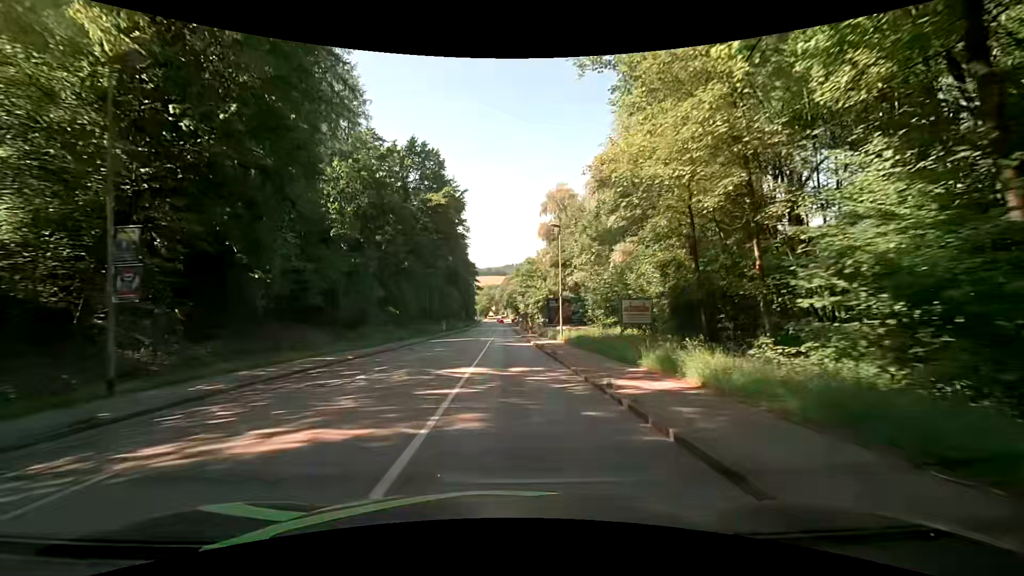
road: tertiary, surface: asphalt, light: Day
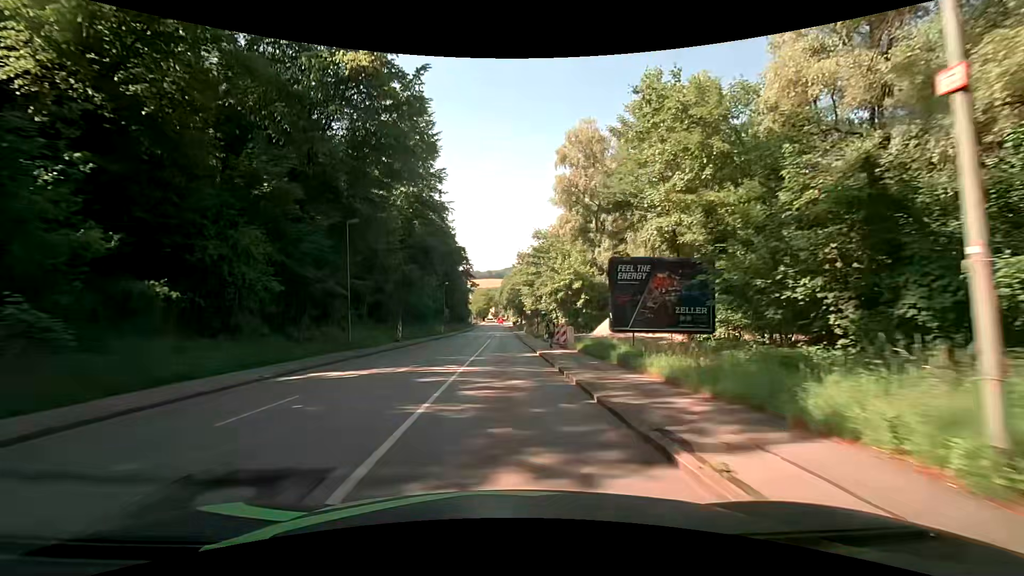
(-0.2, +30.5) m; 0°
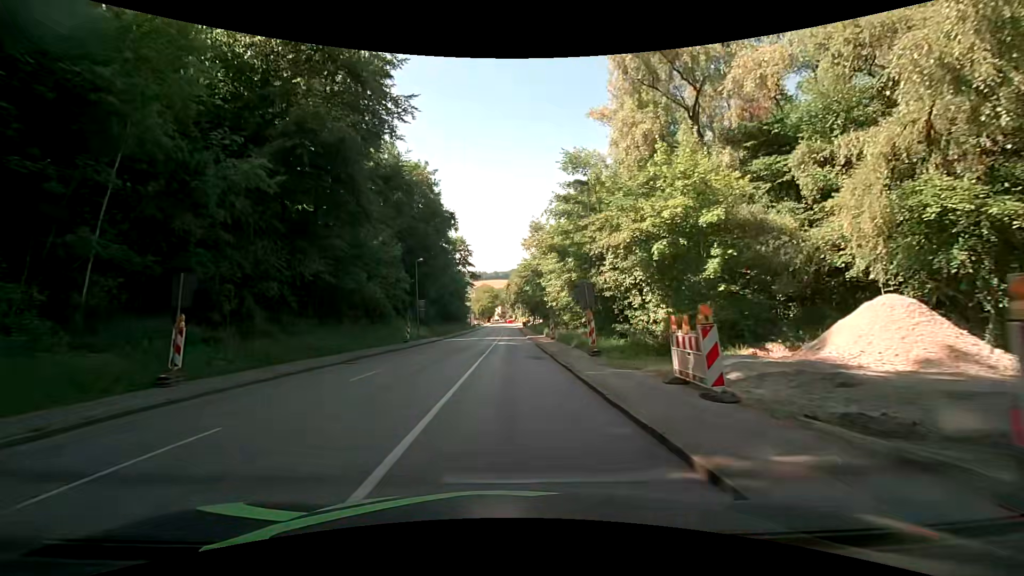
(-0.5, +30.4) m; 0°
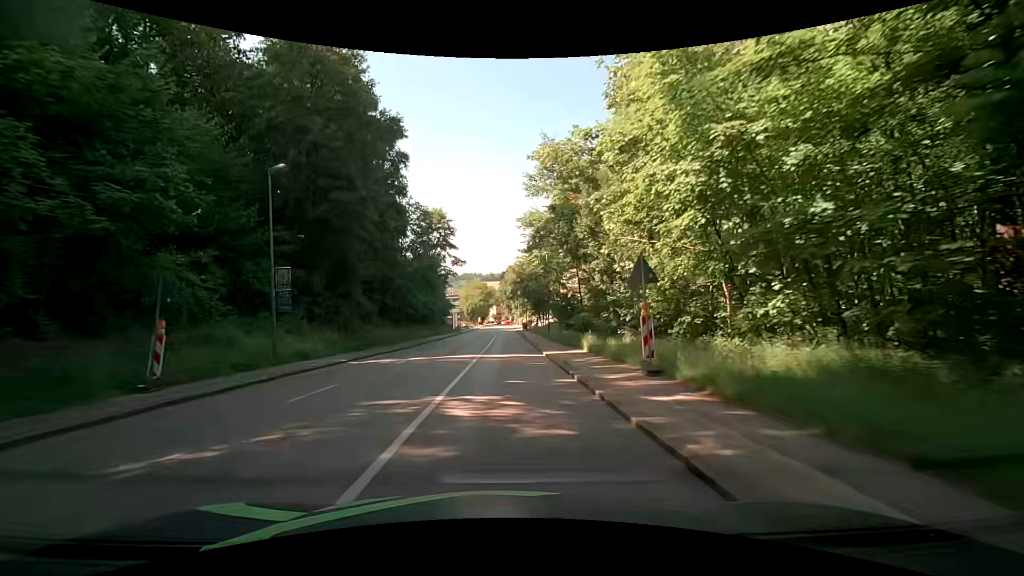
(-0.5, +30.4) m; -1°
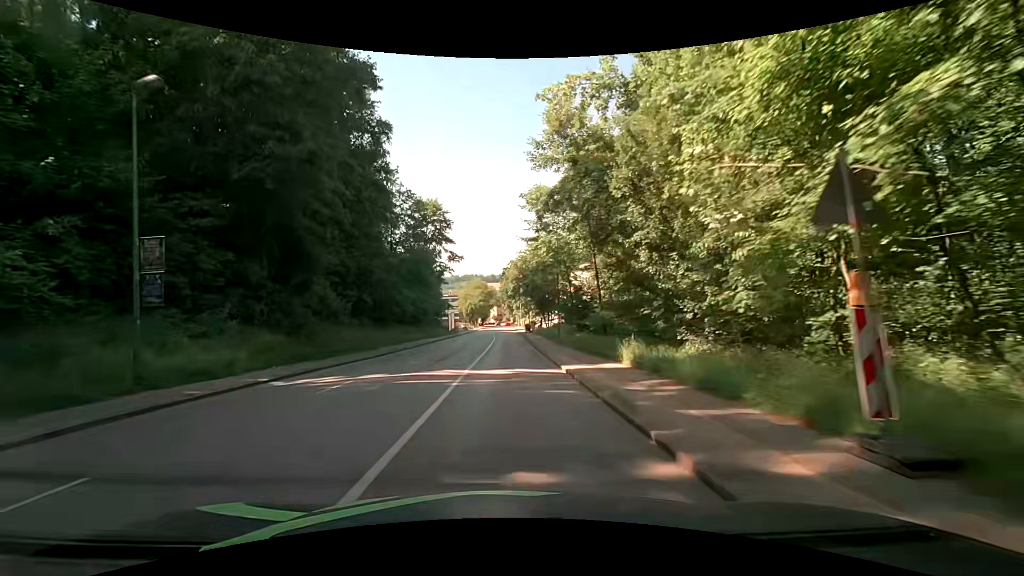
(-0.1, +7.6) m; 0°
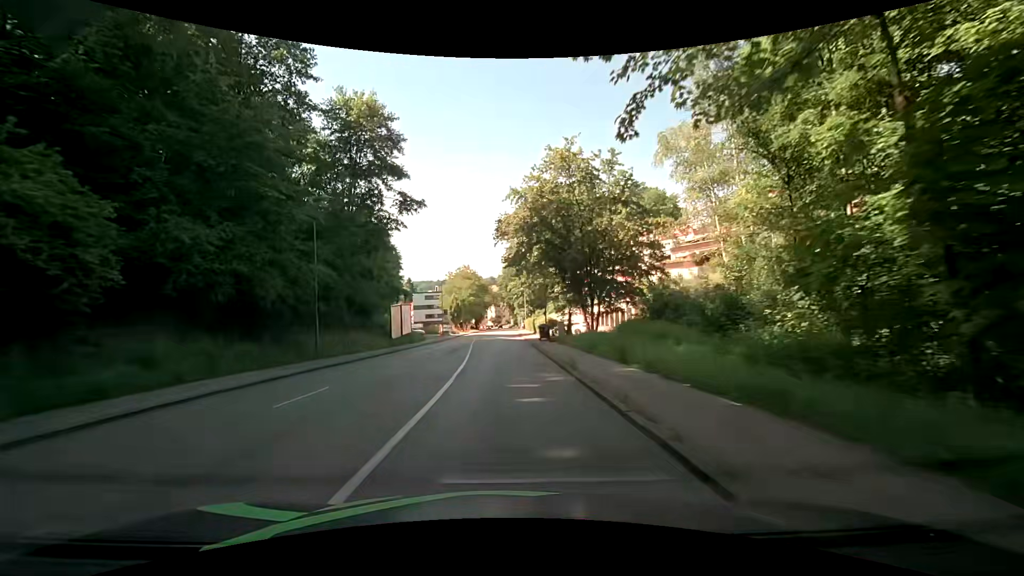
(-0.1, +38.1) m; 0°
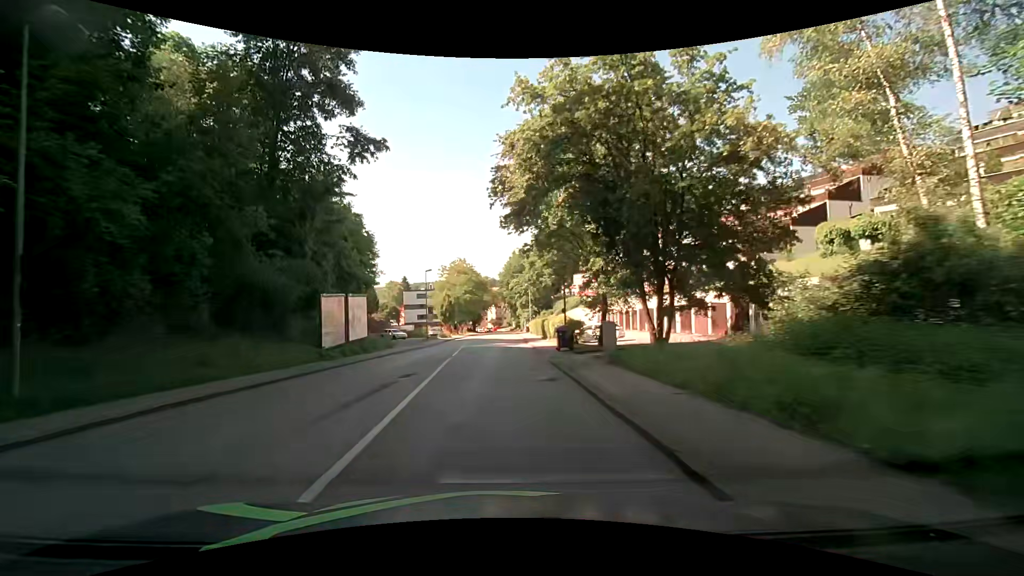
(-0.1, +15.2) m; 0°
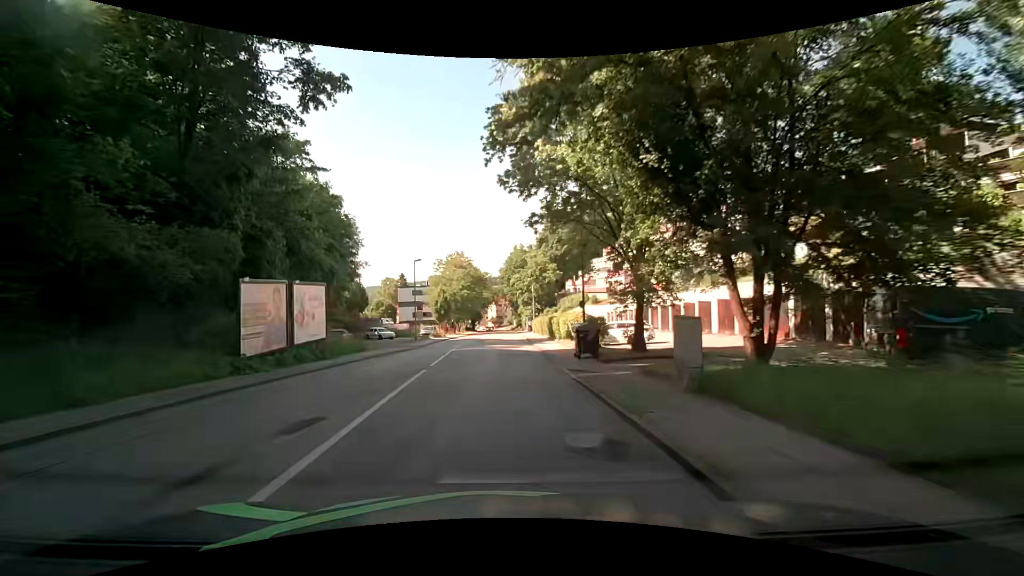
(0.0, +7.6) m; 0°
(0, +10) (0, +20) (0, +30) (0, +40) (0, +50) (0, +60) (0, +70) (0, +80) (0, +90) (0, +100) m
